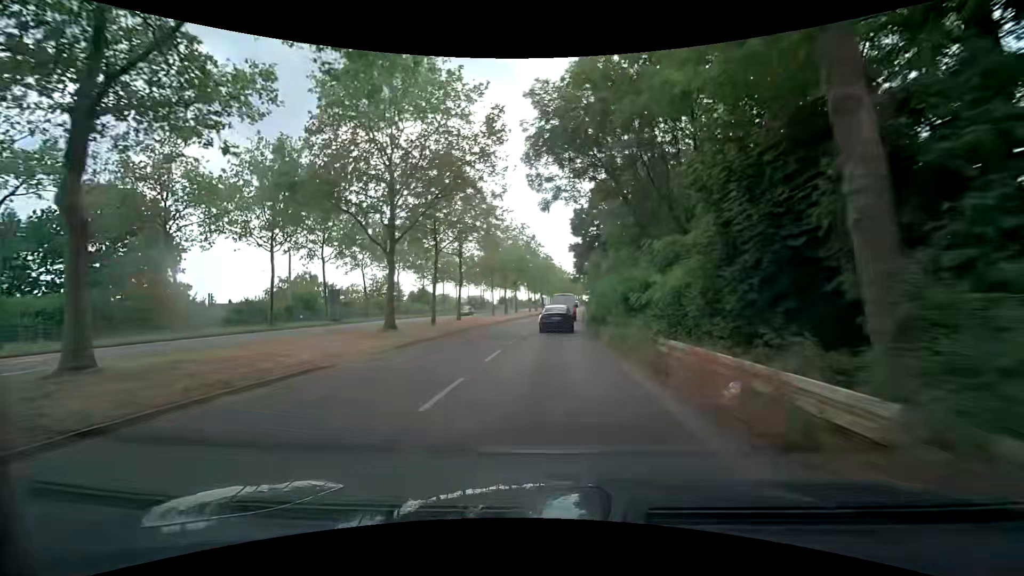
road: secondary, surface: asphalt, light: Day
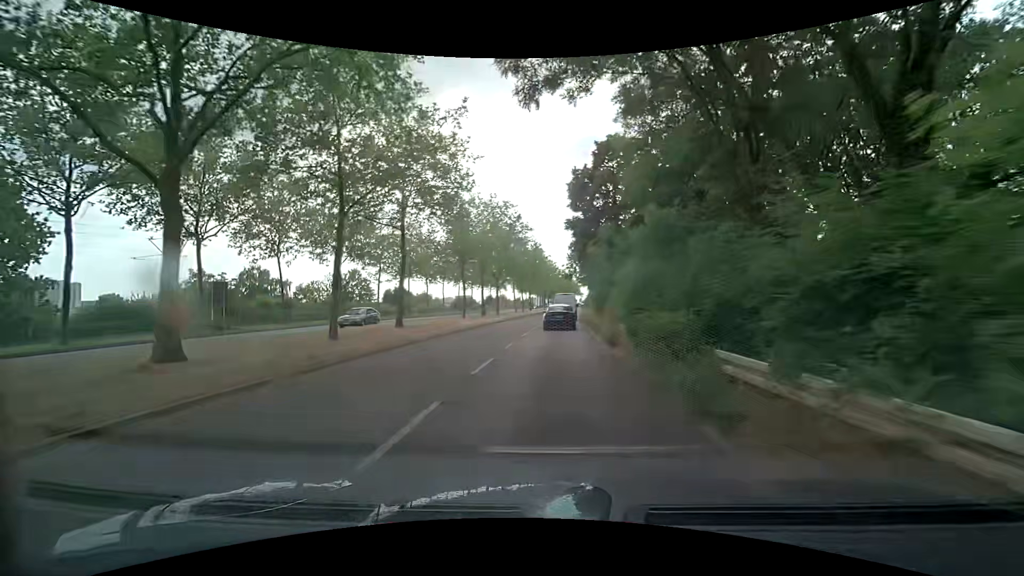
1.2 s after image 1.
(+0.1, +14.6) m; +2°
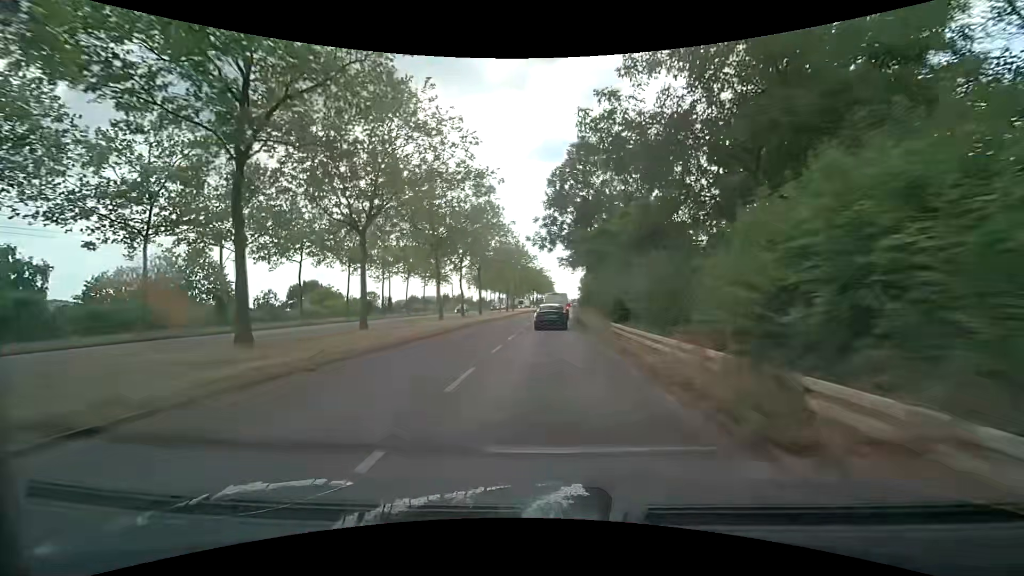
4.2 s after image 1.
(+0.6, +38.4) m; +3°
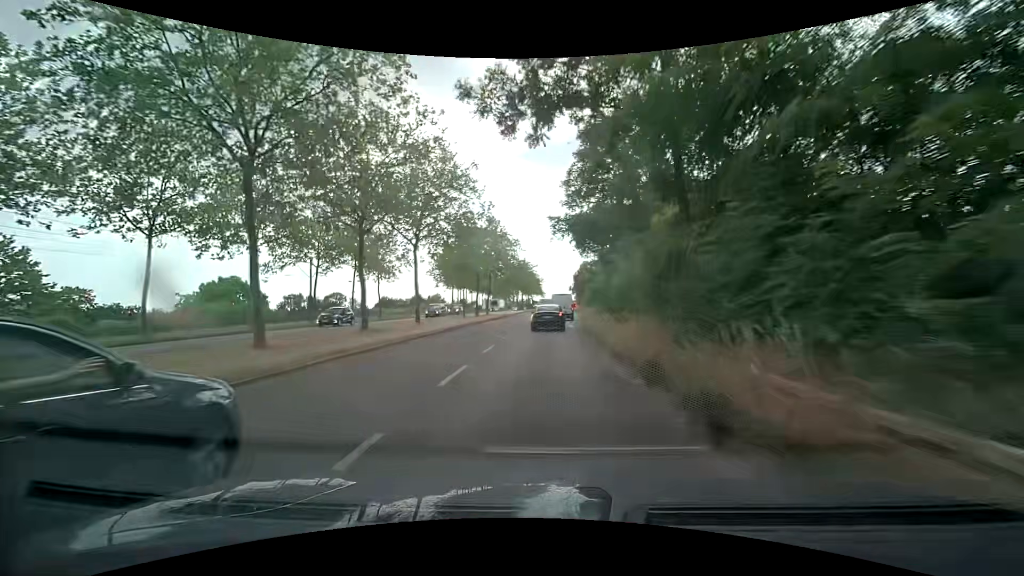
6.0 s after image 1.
(0.0, +23.3) m; +1°
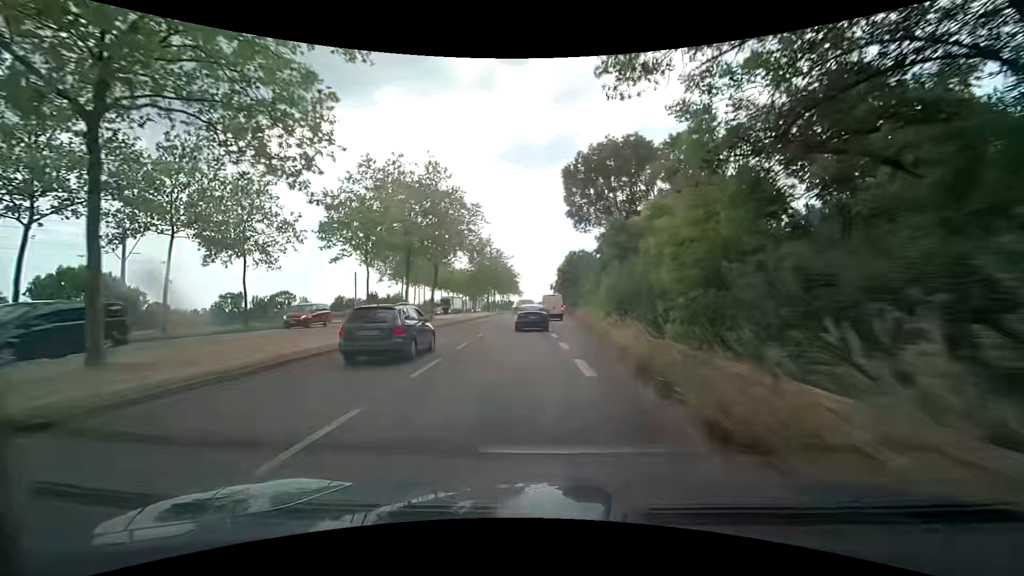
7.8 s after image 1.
(+0.4, +22.7) m; +3°
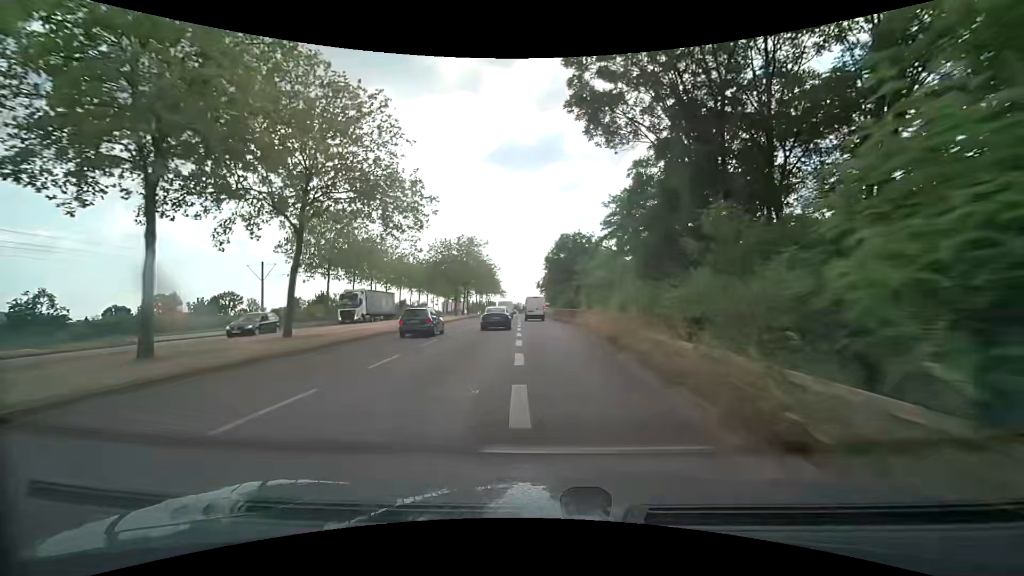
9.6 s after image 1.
(+0.3, +22.1) m; +1°
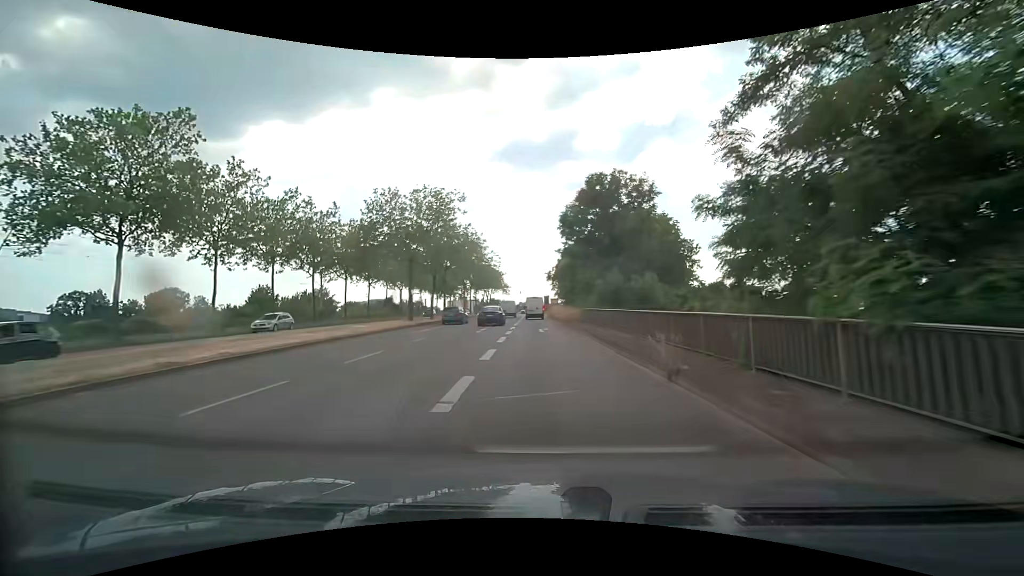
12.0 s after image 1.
(-0.1, +29.3) m; -1°
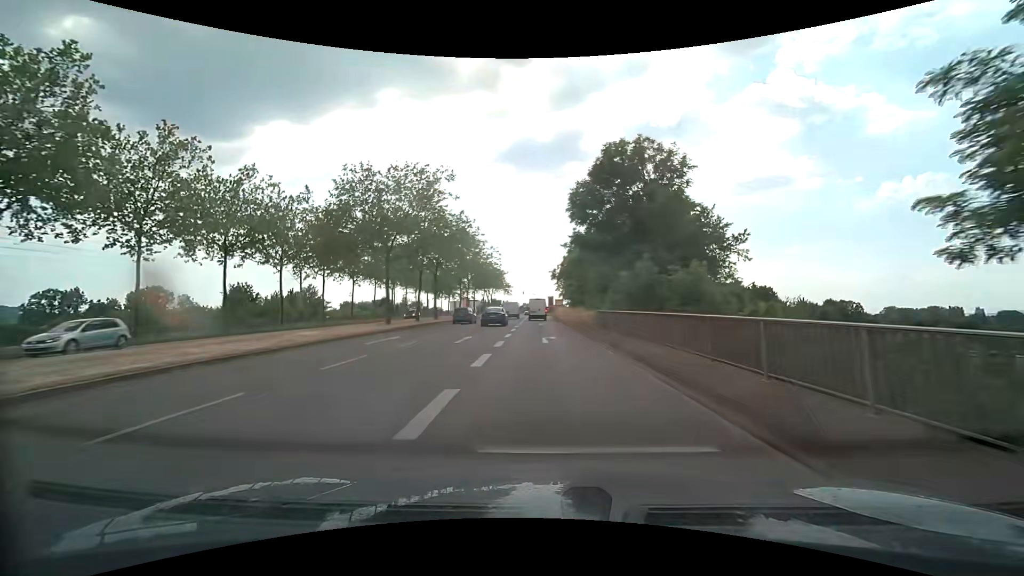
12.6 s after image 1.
(0.0, +7.4) m; 0°
(0, +10) (0, +20) (0, +30) (-1, +40) (-1, +50) (-1, +60) (-1, +70) (-1, +80) (+1, +90) (+3, +100) m
